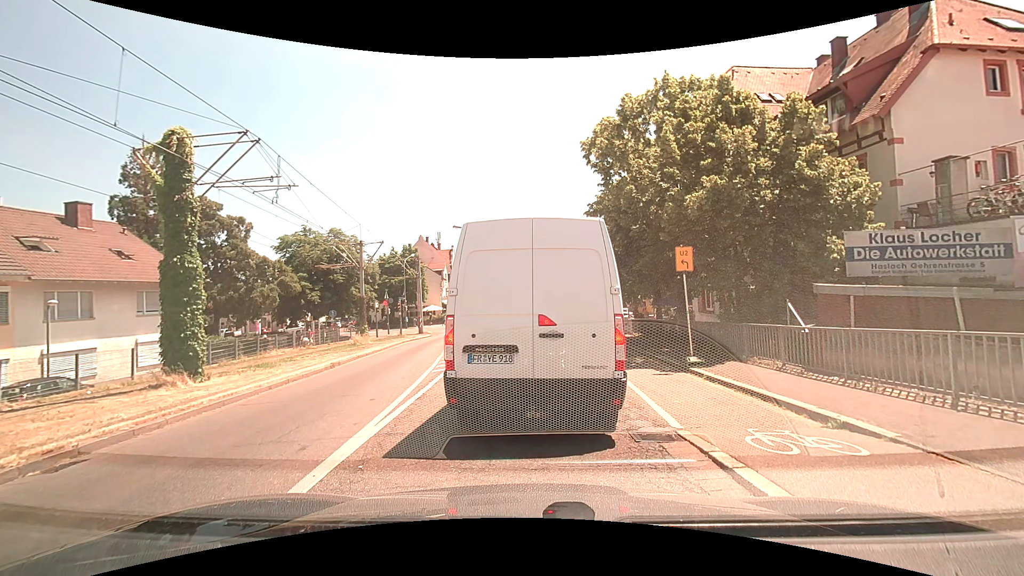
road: tertiary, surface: asphalt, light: Day
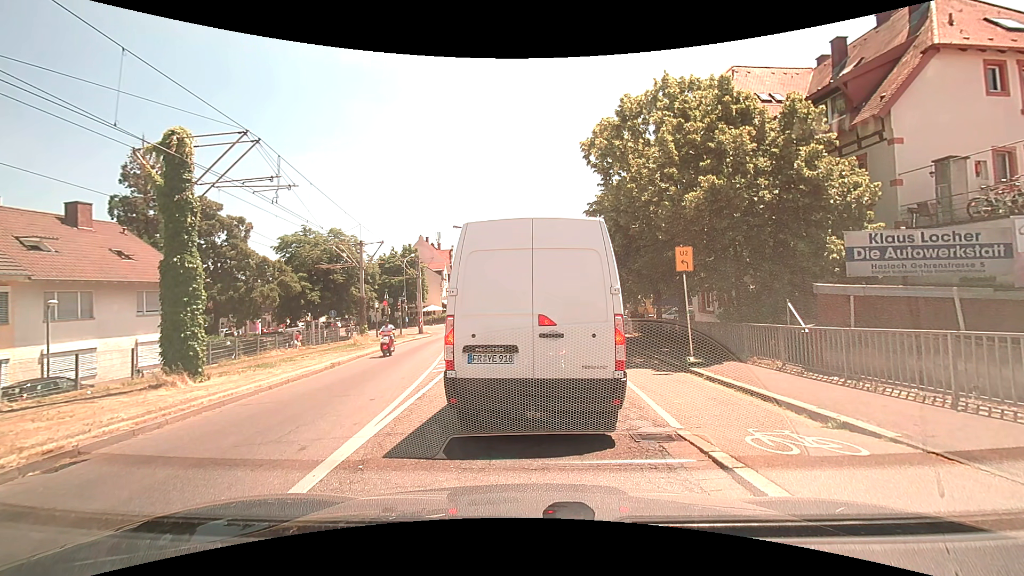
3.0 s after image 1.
(0.0, 0.0) m; 0°
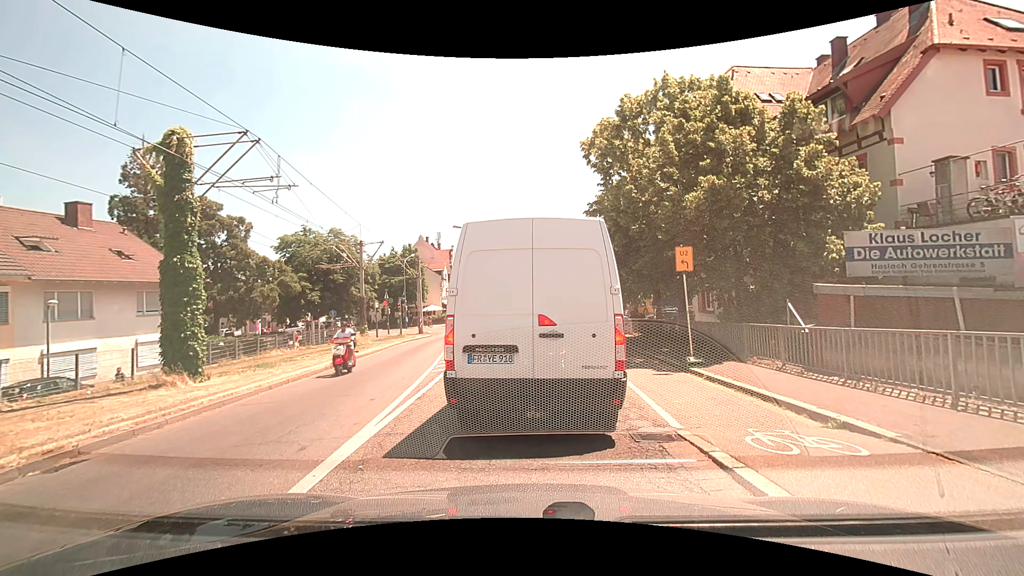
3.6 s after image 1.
(0.0, 0.0) m; 0°
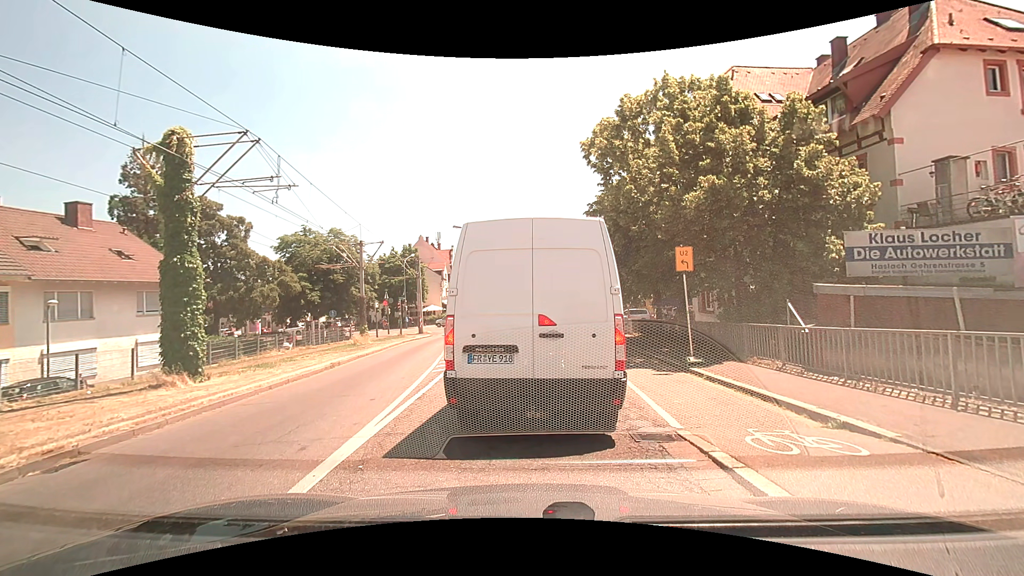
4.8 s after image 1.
(0.0, 0.0) m; 0°
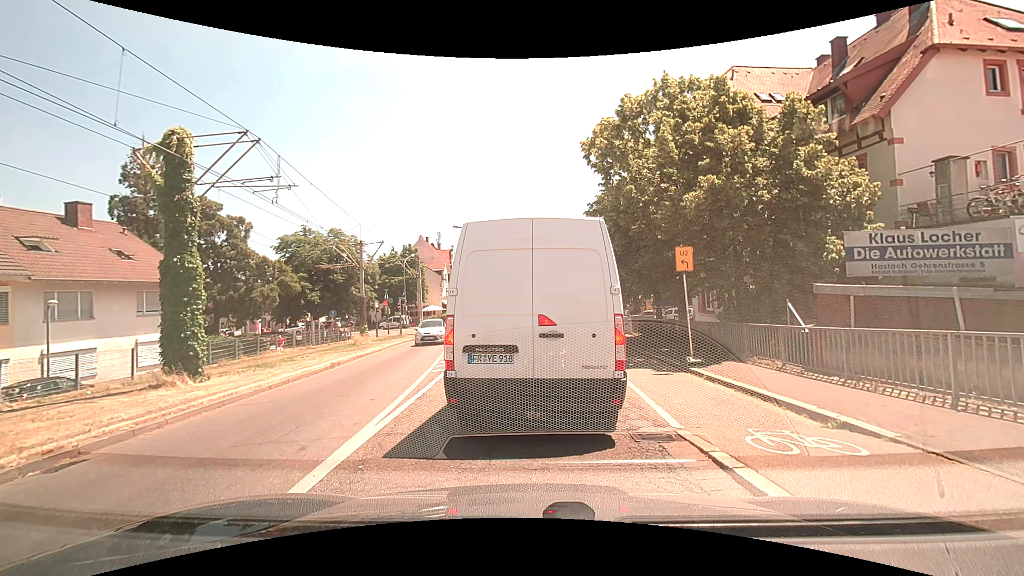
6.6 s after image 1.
(0.0, 0.0) m; 0°
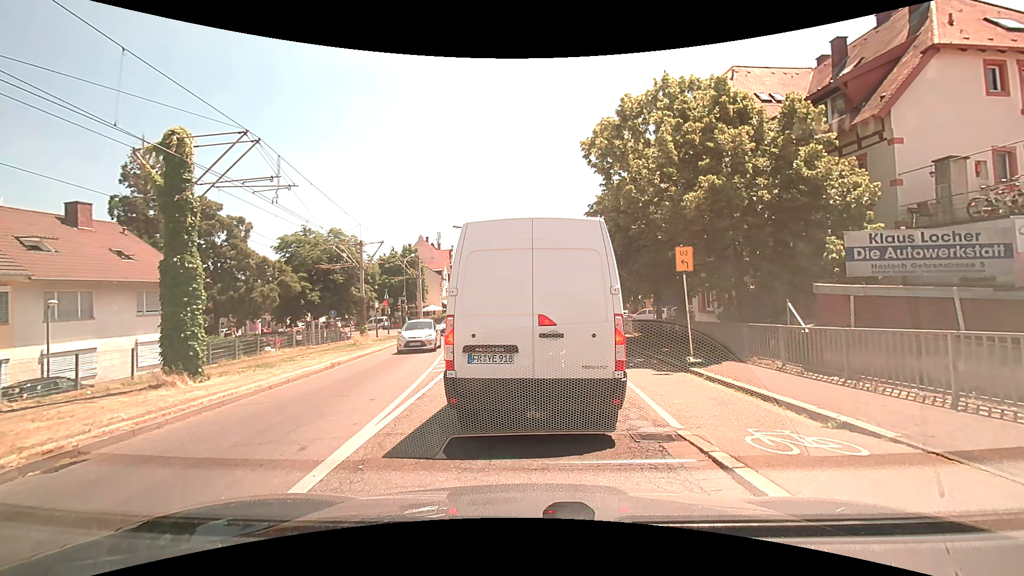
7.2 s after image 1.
(0.0, 0.0) m; 0°
